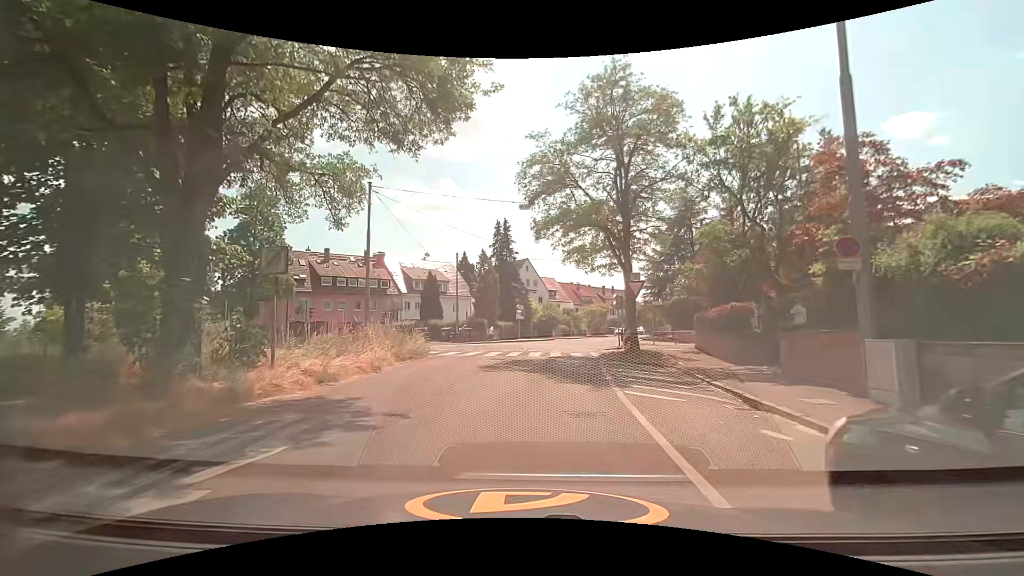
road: residential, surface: asphalt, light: Day
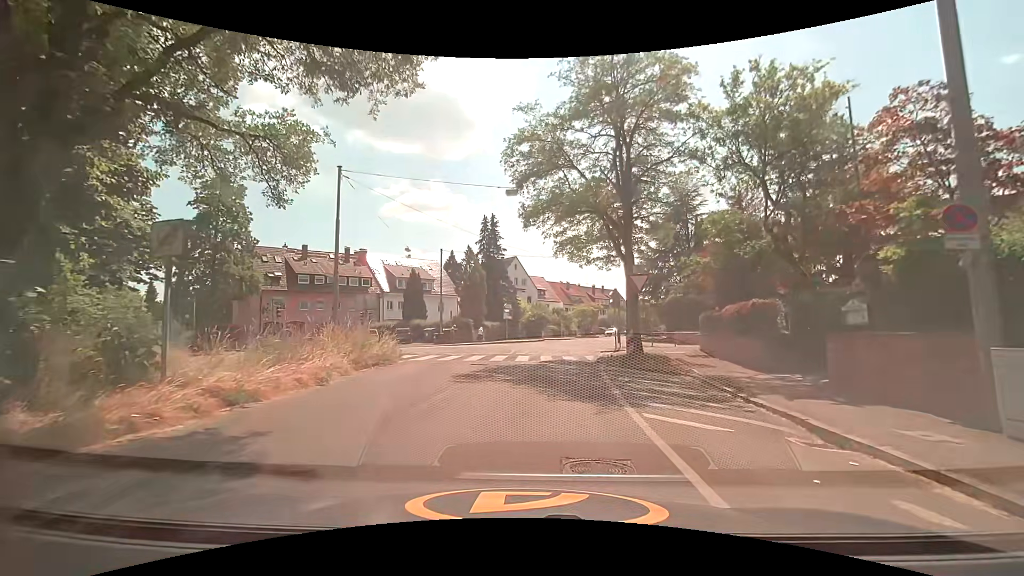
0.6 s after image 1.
(+0.1, +2.8) m; +2°
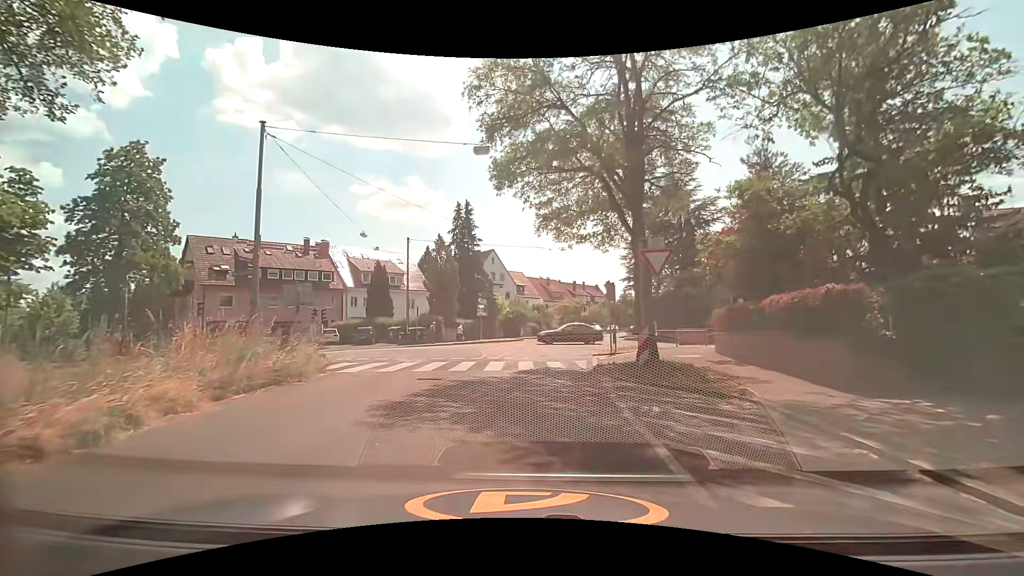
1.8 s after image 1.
(+0.1, +5.1) m; +1°
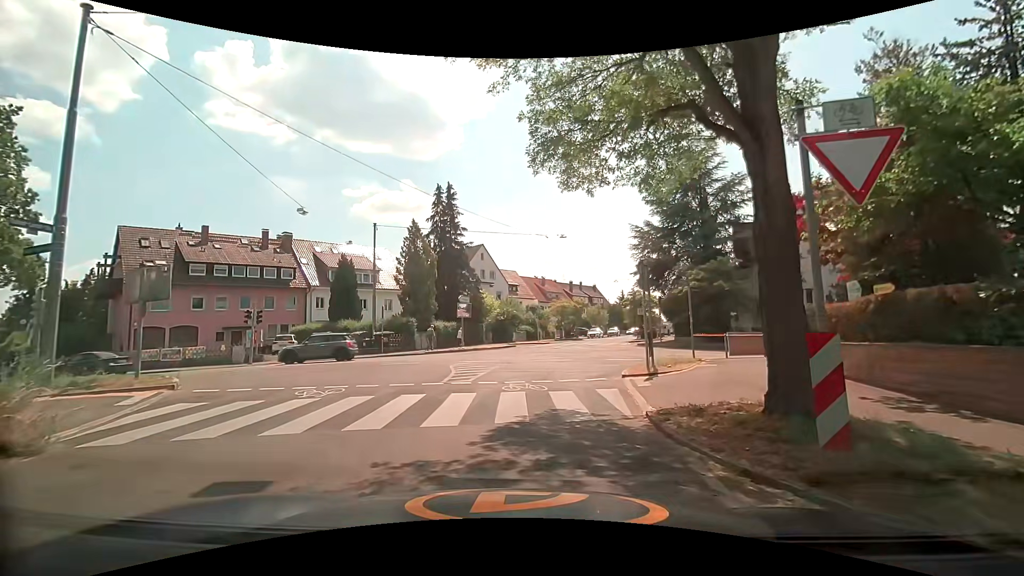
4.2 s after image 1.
(+0.2, +7.6) m; +1°
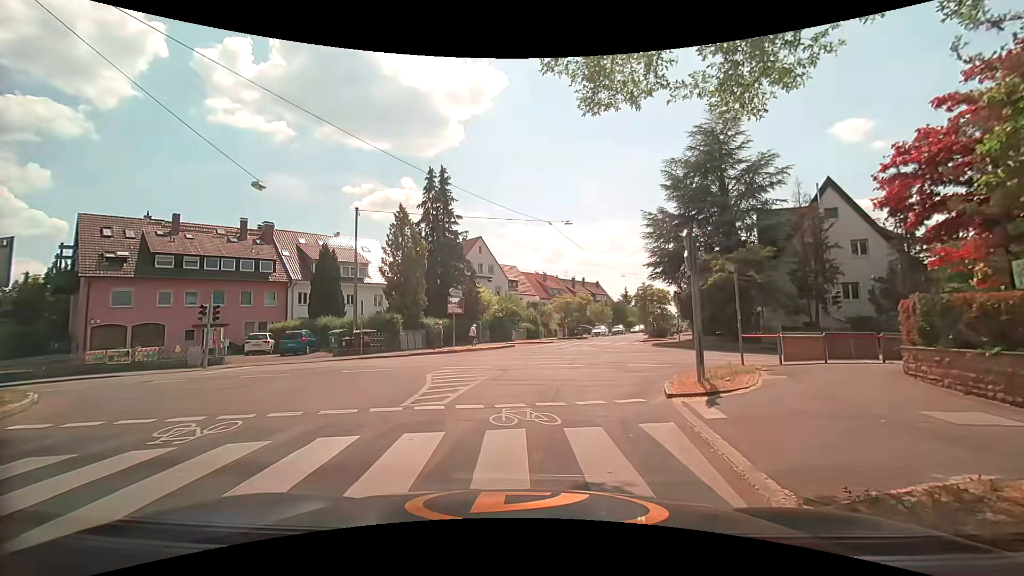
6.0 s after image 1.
(0.0, +4.0) m; +1°
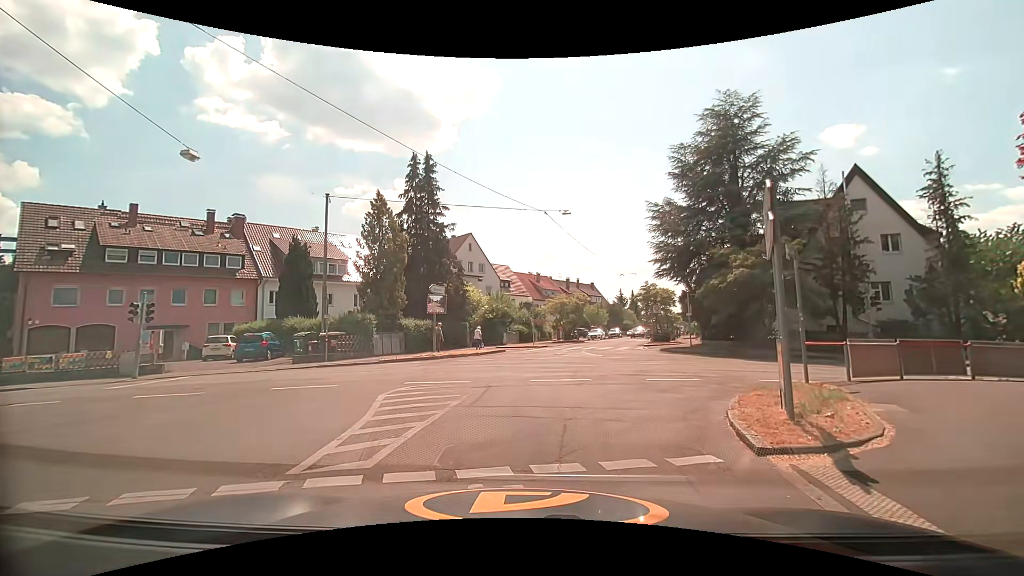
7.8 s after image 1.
(0.0, +3.8) m; -1°
